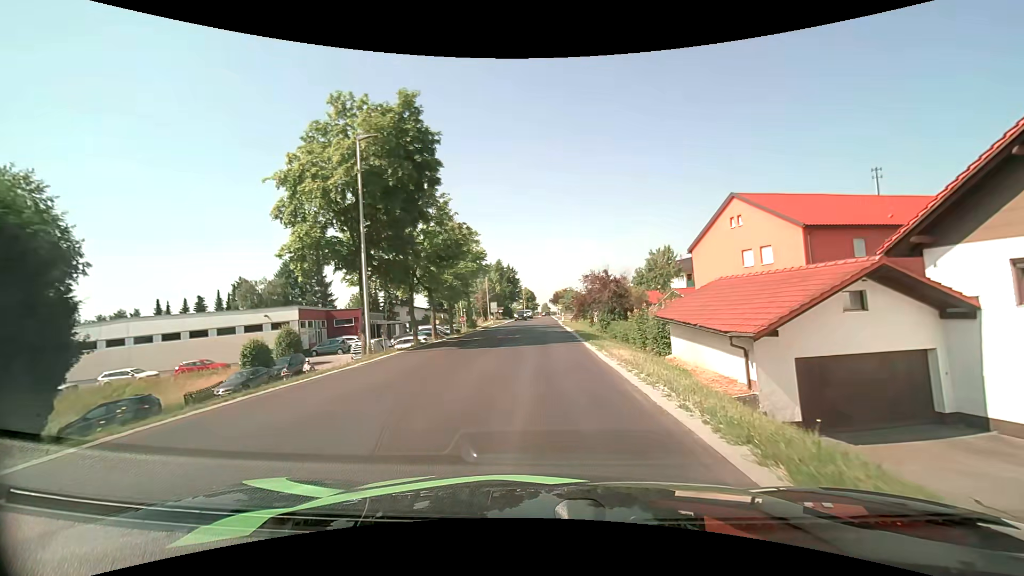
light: Day
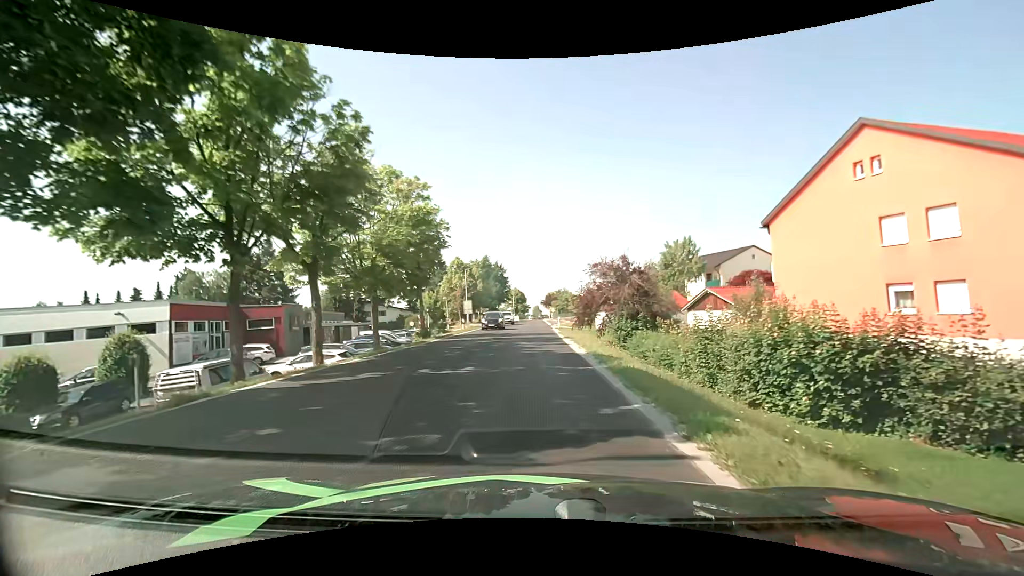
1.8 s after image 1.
(+0.2, +15.6) m; +1°
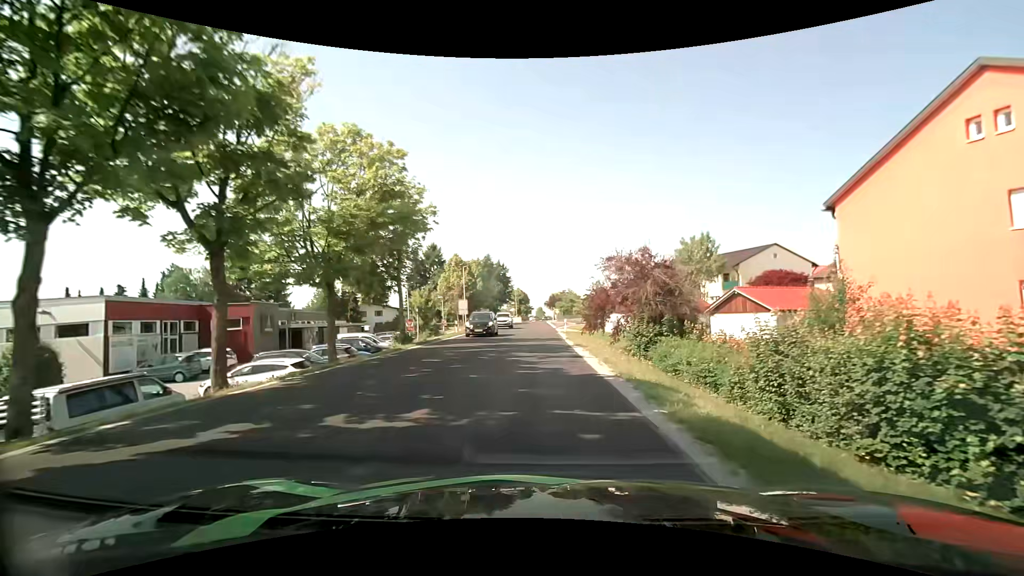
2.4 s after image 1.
(0.0, +5.4) m; 0°
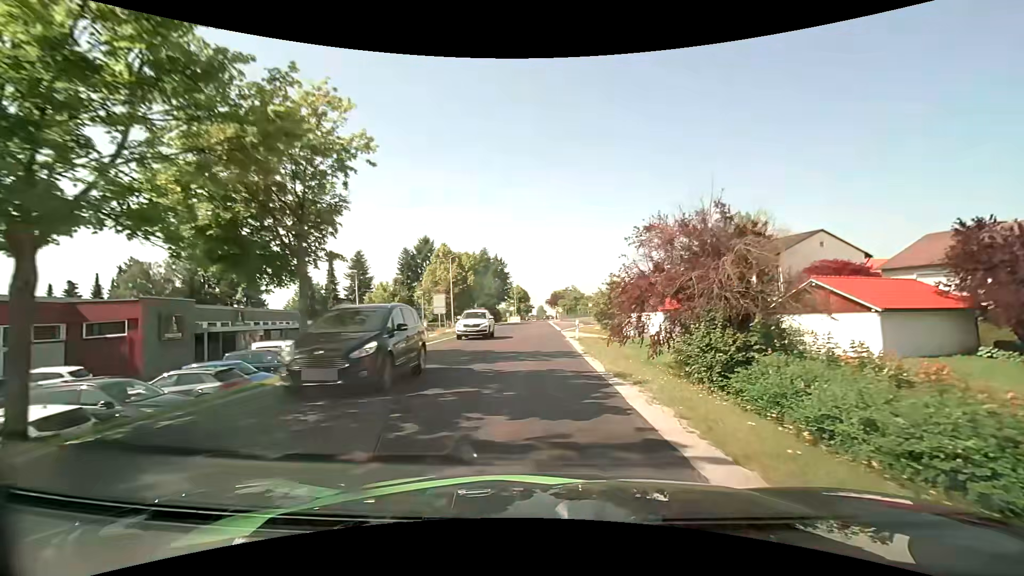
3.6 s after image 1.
(-0.1, +10.9) m; -1°
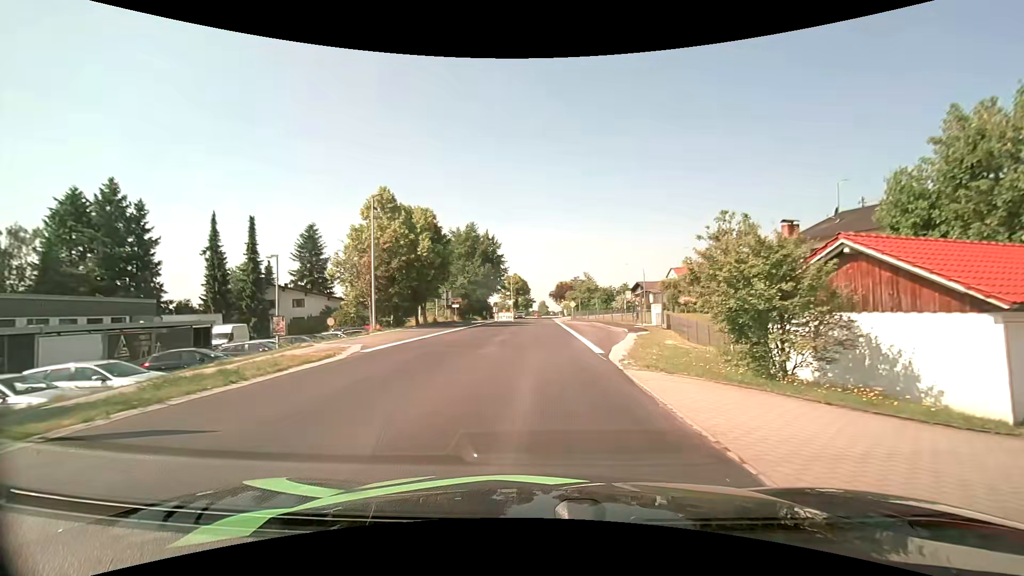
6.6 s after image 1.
(+0.1, +28.3) m; 0°
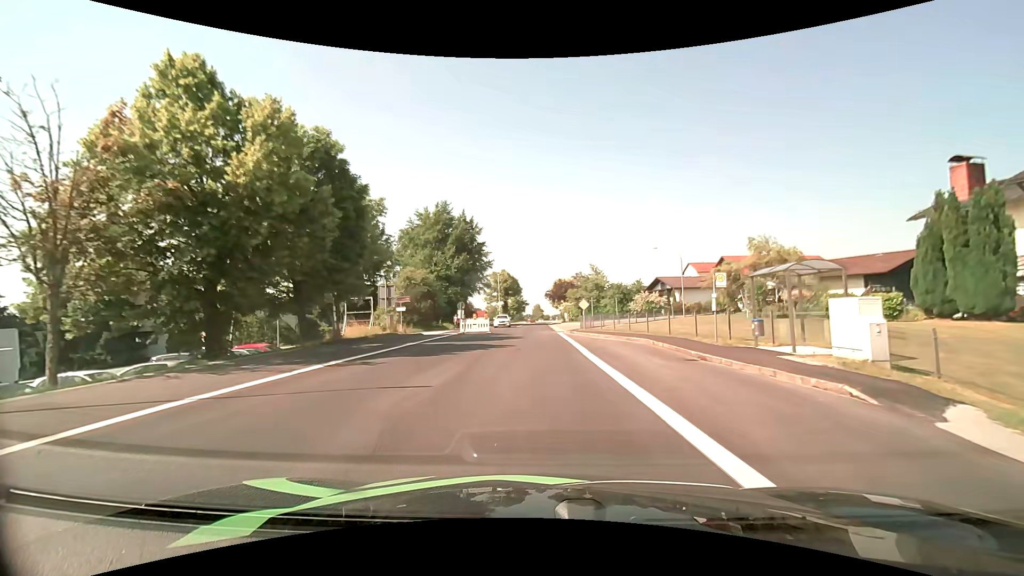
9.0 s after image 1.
(+0.3, +22.2) m; +1°
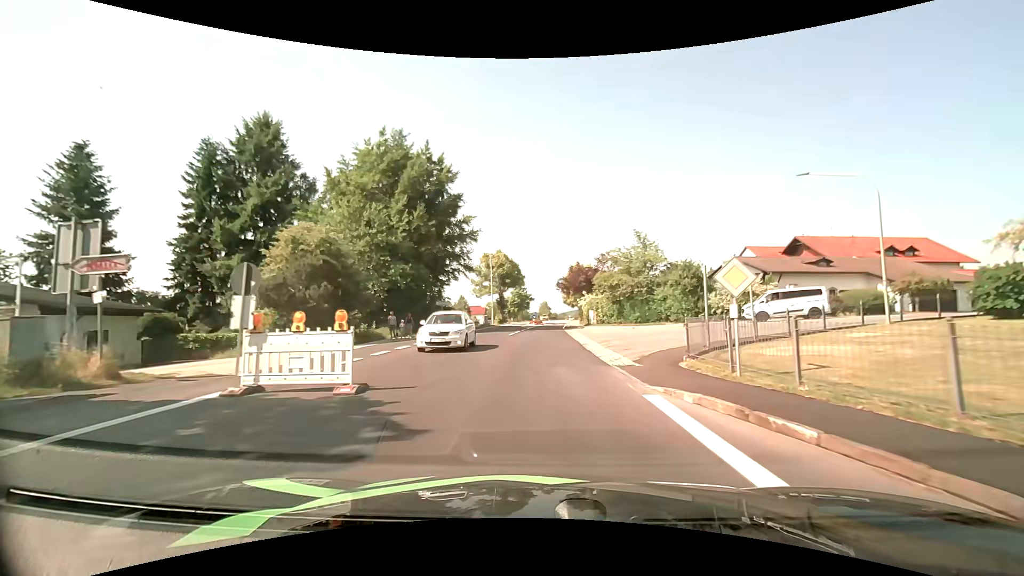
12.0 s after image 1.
(-0.2, +28.4) m; 0°
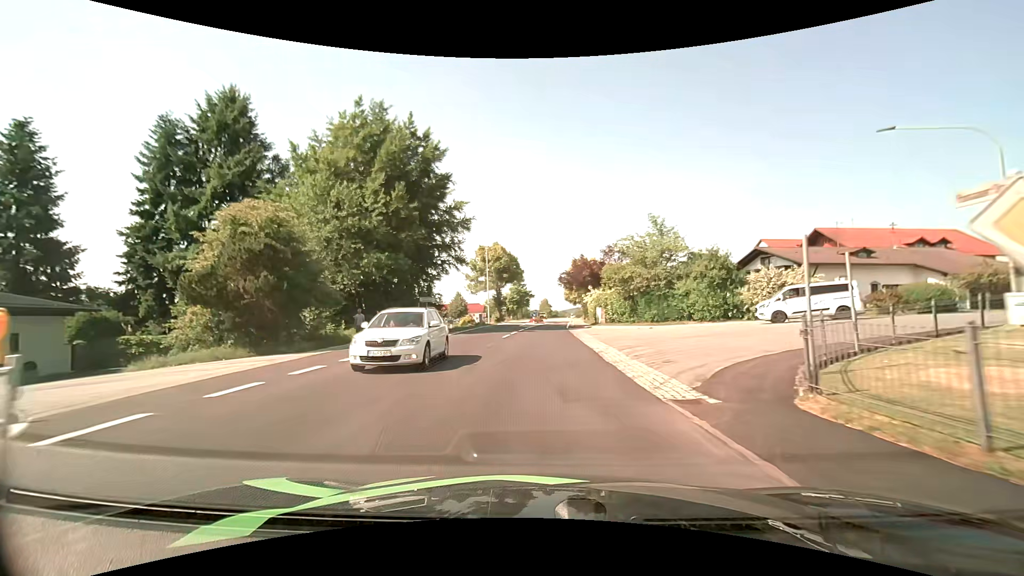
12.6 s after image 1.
(0.0, +5.8) m; 0°
(0, +10) (0, +20) (0, +30) (+1, +40) (+1, +50) (+2, +60) (+3, +70) (+3, +80) (+3, +90) (+3, +100) m
